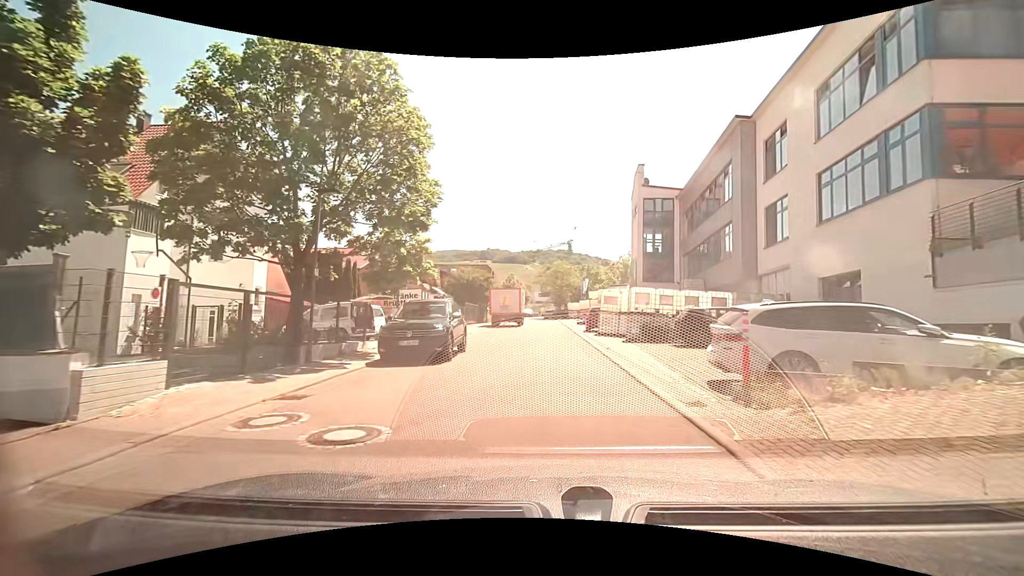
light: Day
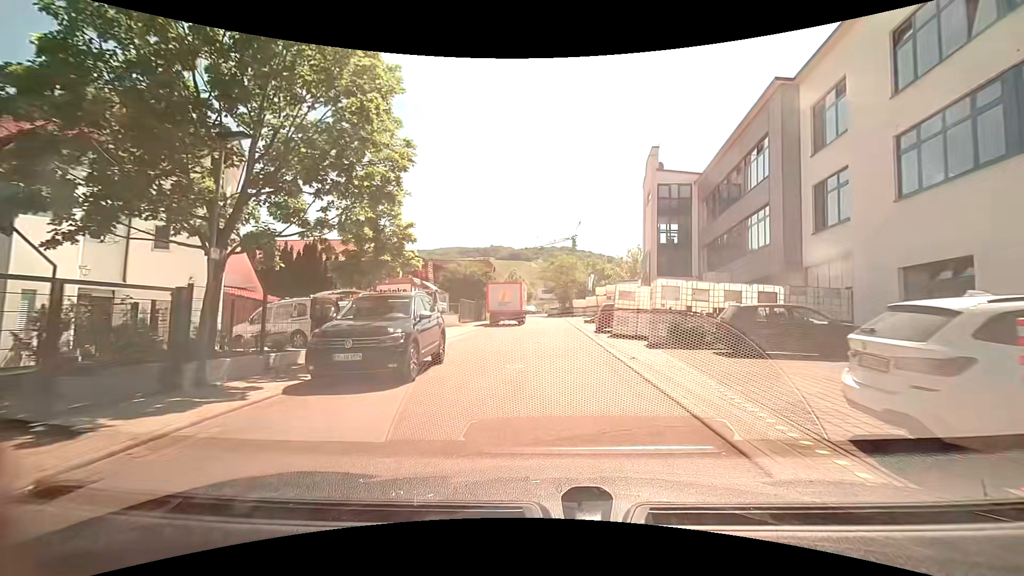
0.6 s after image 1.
(0.0, +4.1) m; 0°
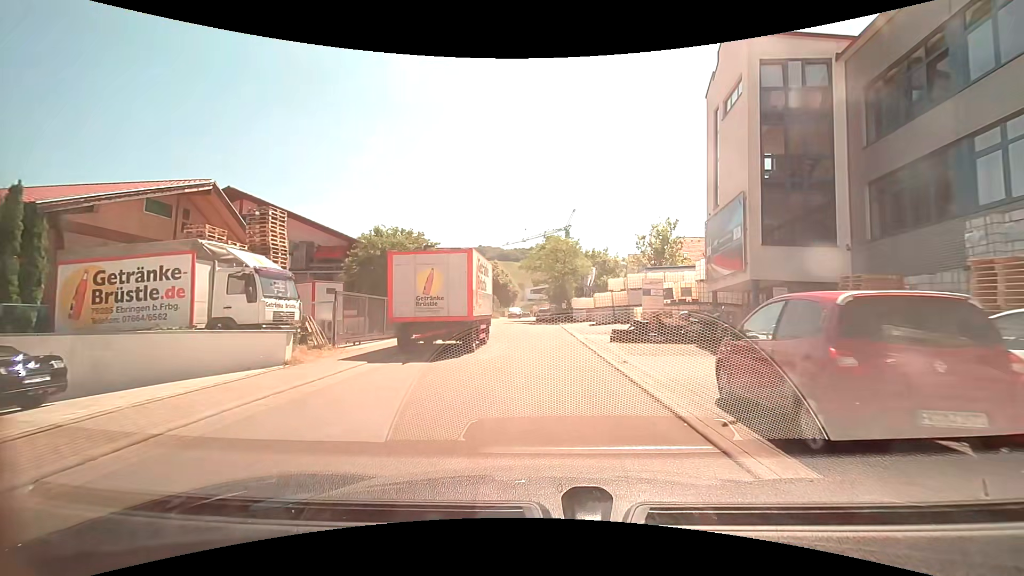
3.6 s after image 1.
(+0.3, +20.5) m; +1°
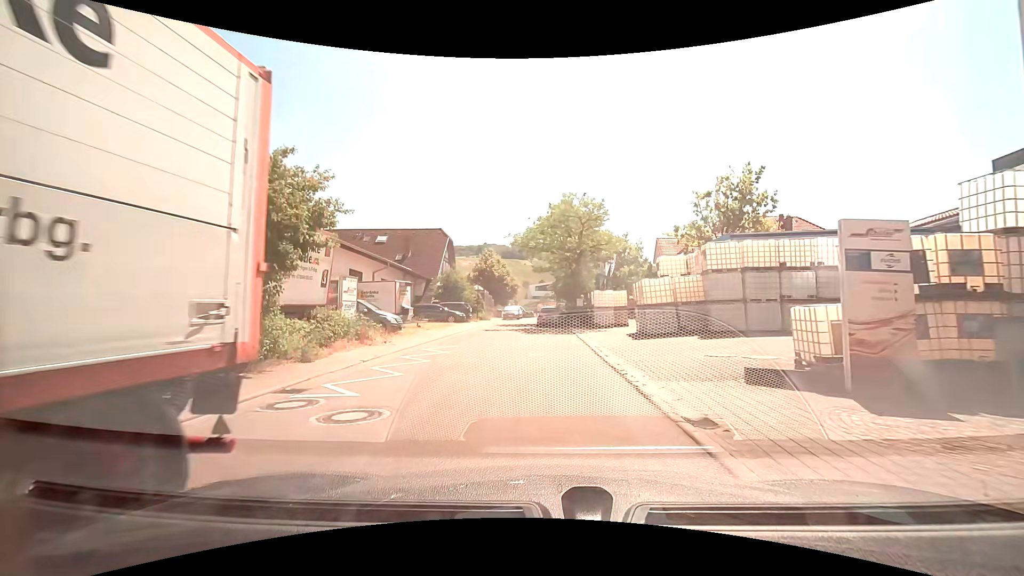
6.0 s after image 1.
(+0.3, +16.4) m; 0°
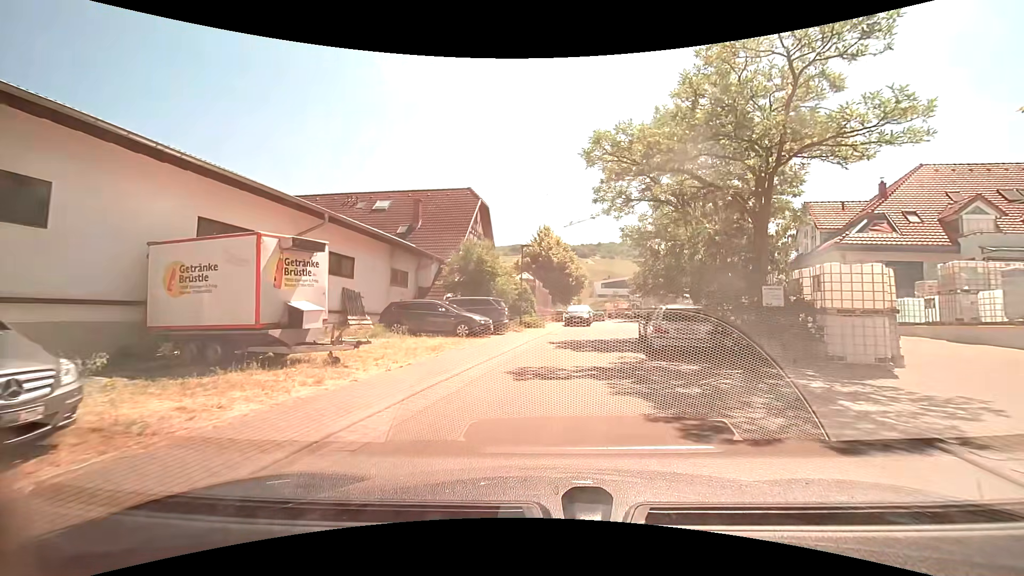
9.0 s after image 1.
(-1.3, +19.0) m; -6°
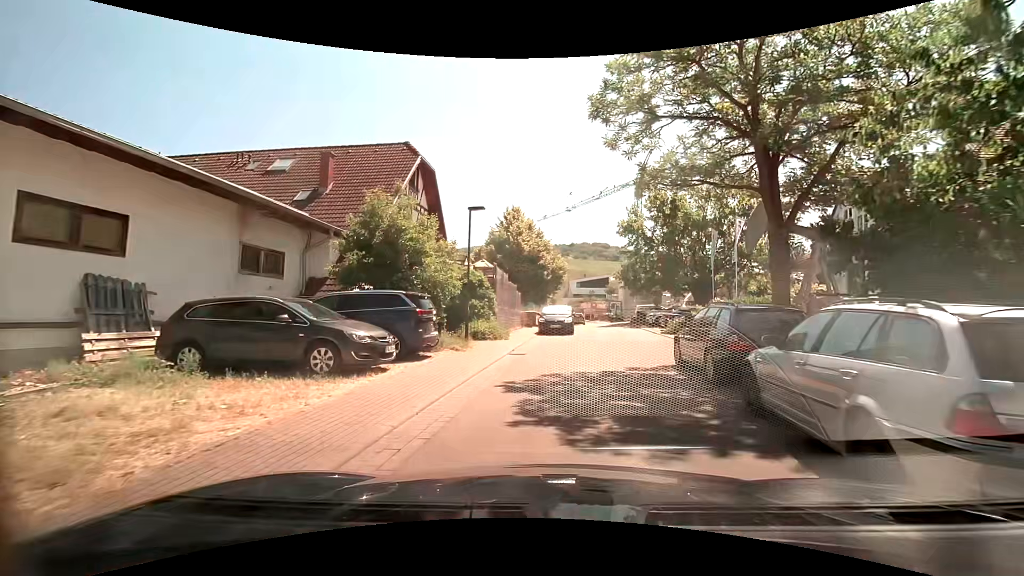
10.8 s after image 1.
(+0.2, +10.0) m; +1°
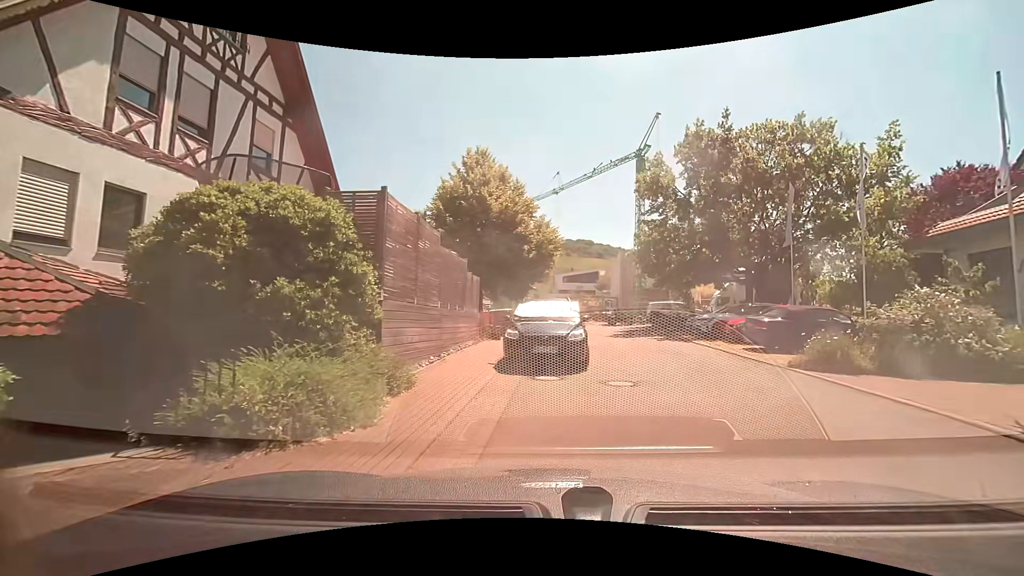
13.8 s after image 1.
(+0.5, +14.3) m; +3°
